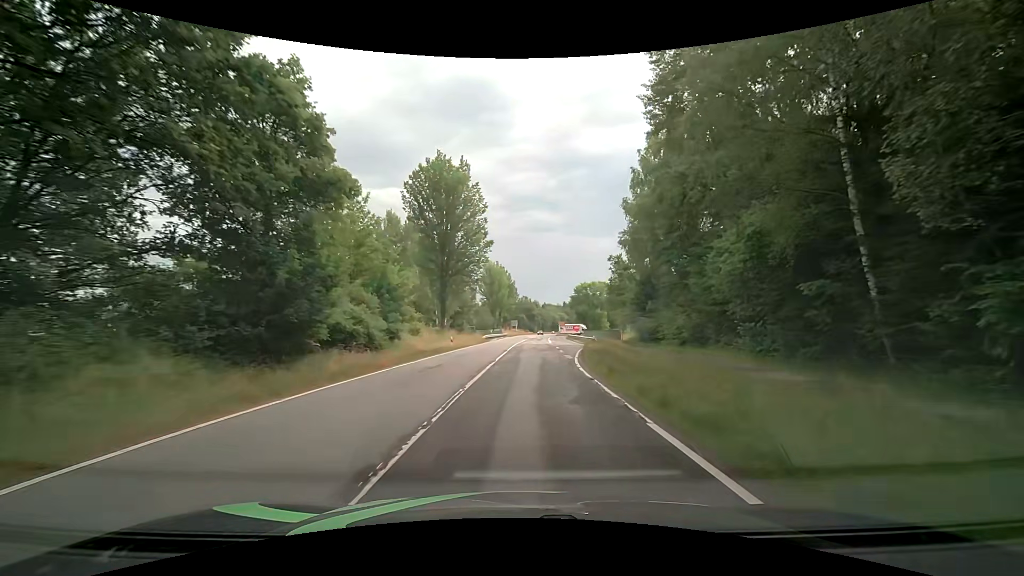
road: tertiary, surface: asphalt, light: Day
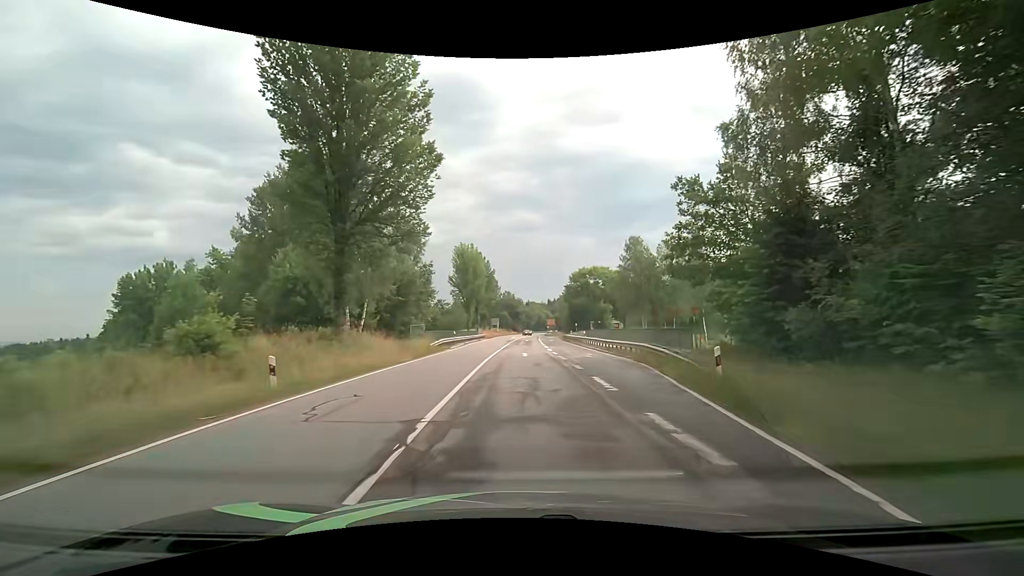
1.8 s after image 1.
(+0.3, +25.7) m; +1°
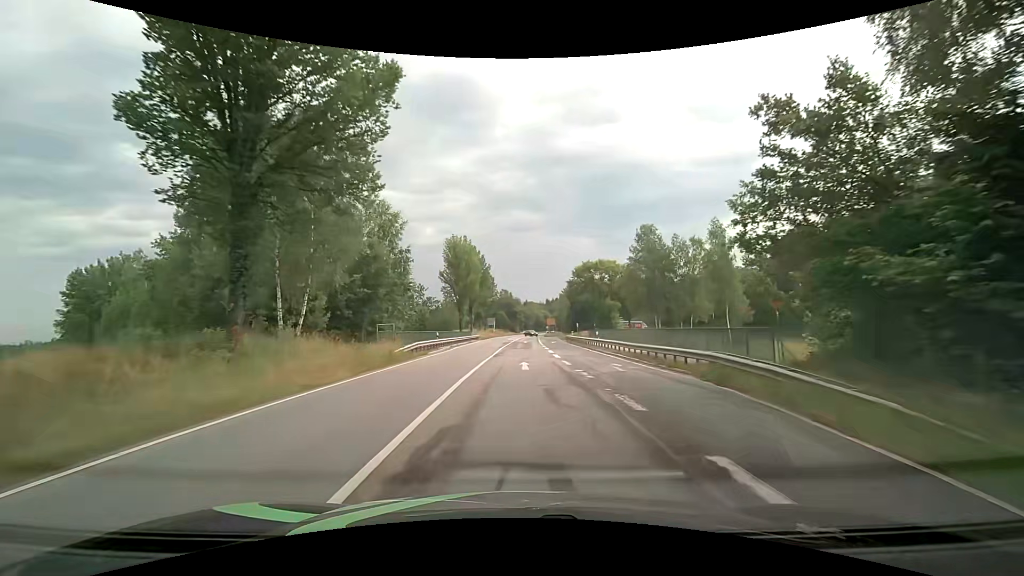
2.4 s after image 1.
(+0.1, +8.8) m; +1°
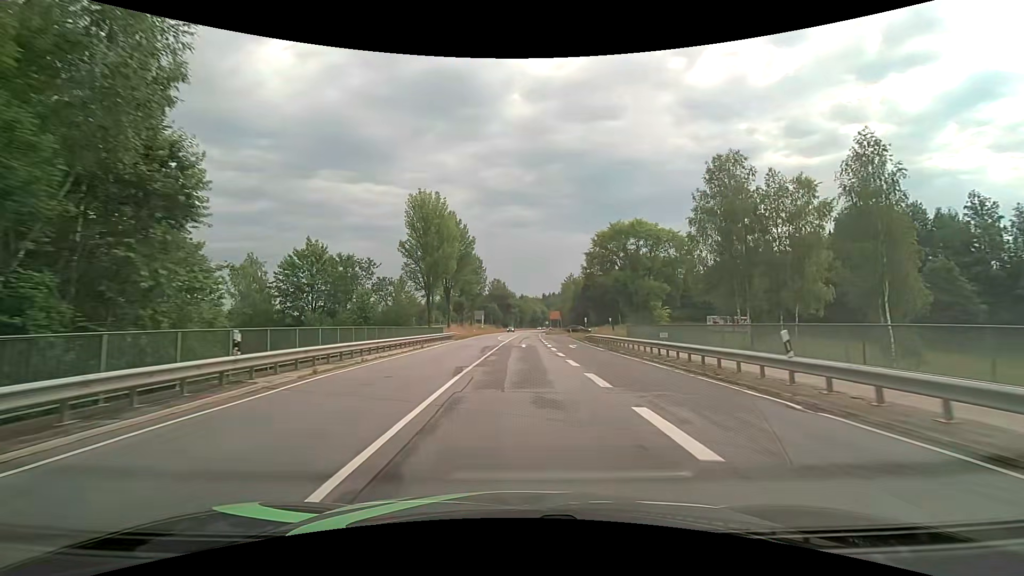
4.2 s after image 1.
(+0.1, +27.2) m; 0°
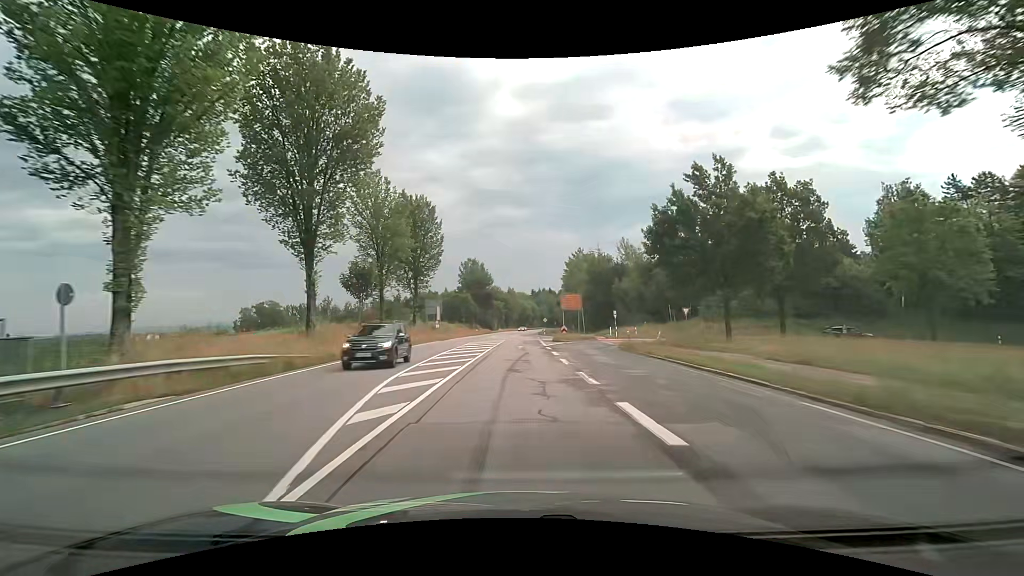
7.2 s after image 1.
(+0.7, +47.6) m; +2°
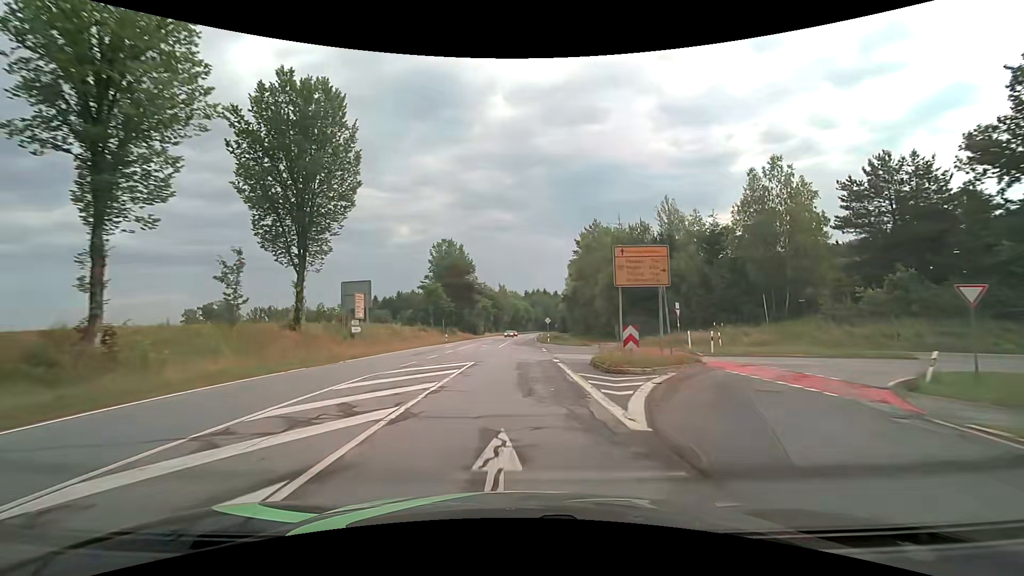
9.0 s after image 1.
(+0.2, +29.2) m; +1°
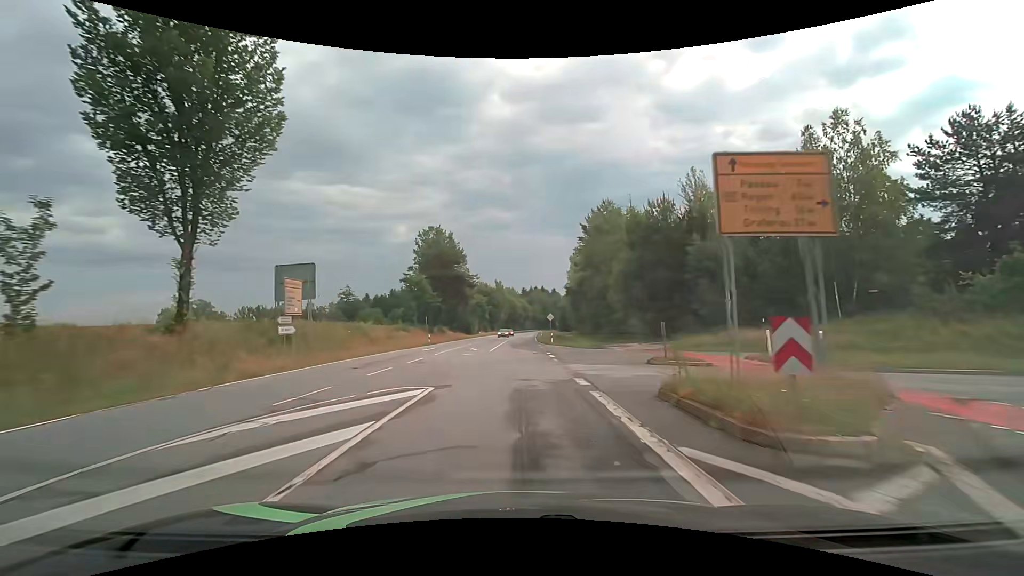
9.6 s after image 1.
(0.0, +9.8) m; 0°
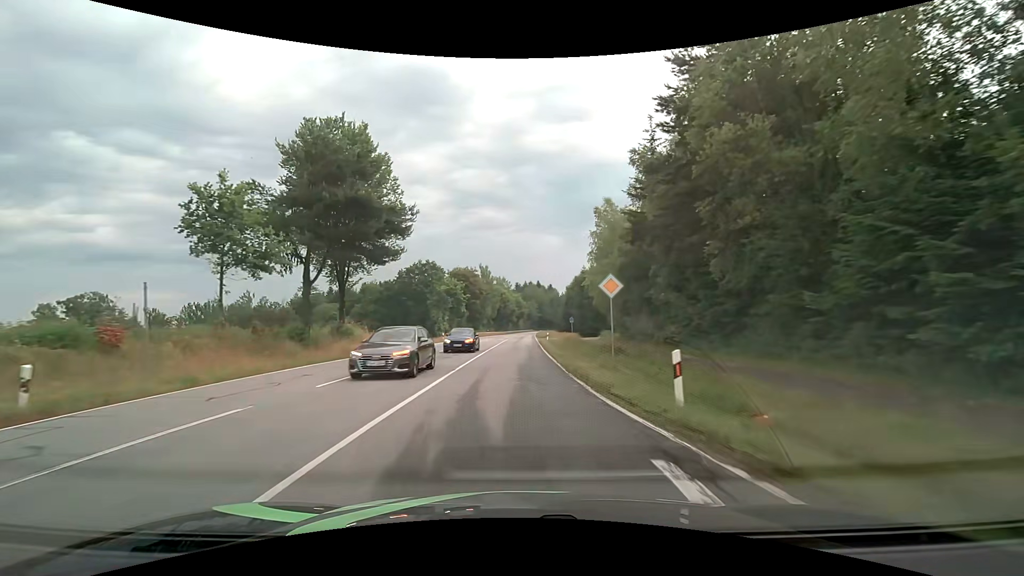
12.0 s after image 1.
(+0.3, +39.1) m; 0°
(0, +10) (0, +20) (0, +30) (0, +40) (0, +50) (+1, +60) (+1, +70) (+1, +80) (+1, +90) (+2, +100) m
